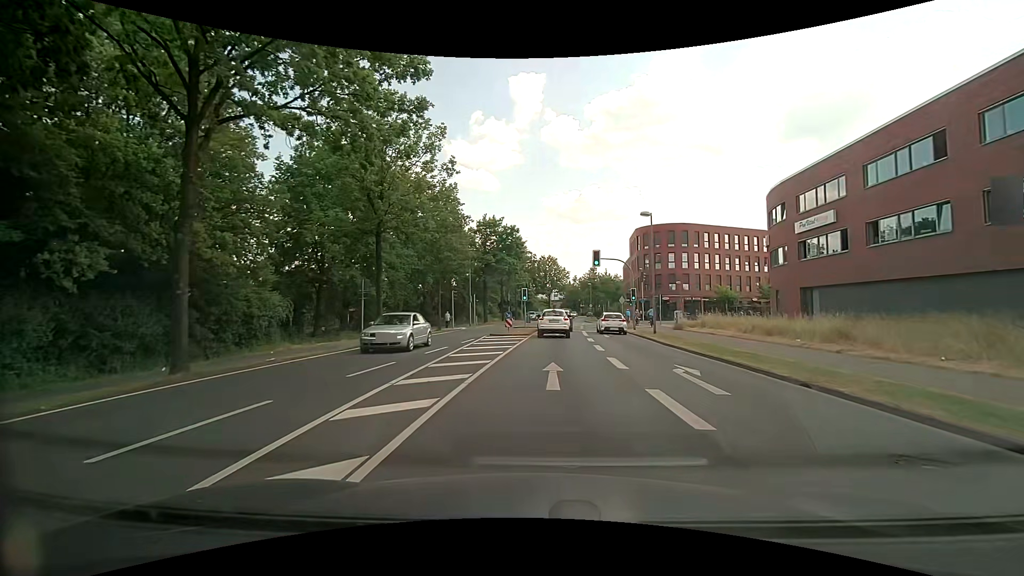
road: tertiary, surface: asphalt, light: Day
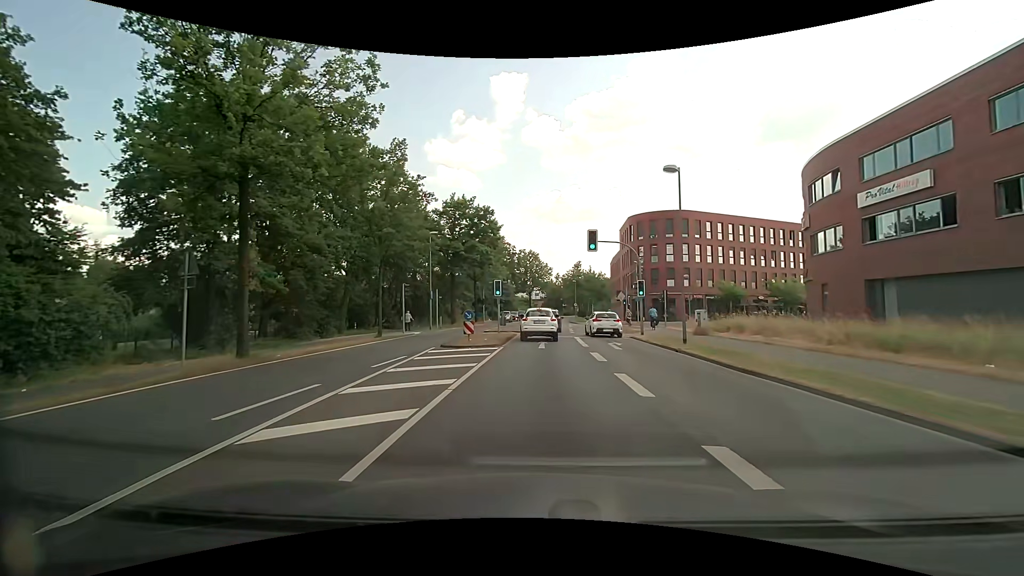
(+0.2, +10.2) m; +3°
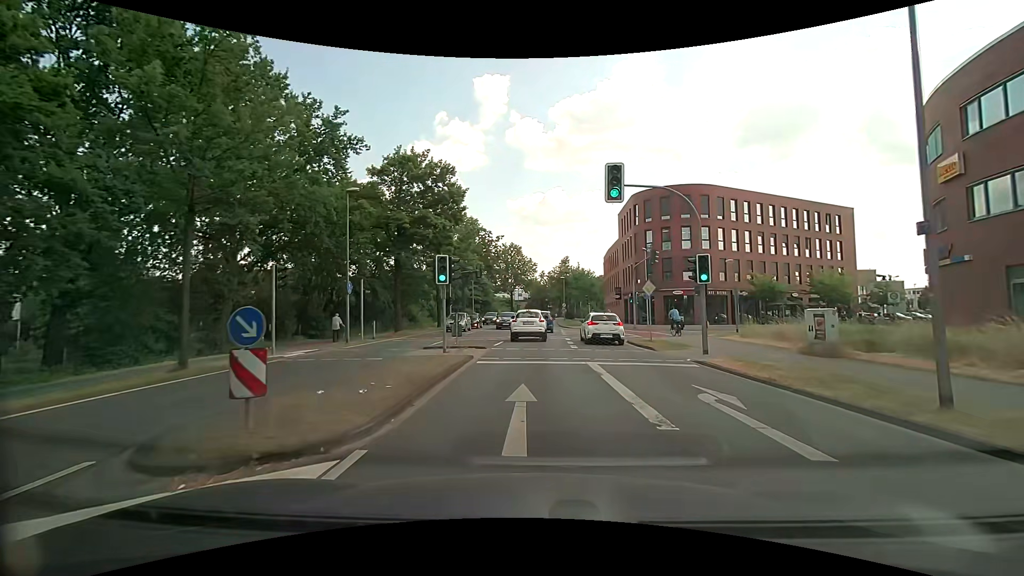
(+0.1, +14.4) m; +1°
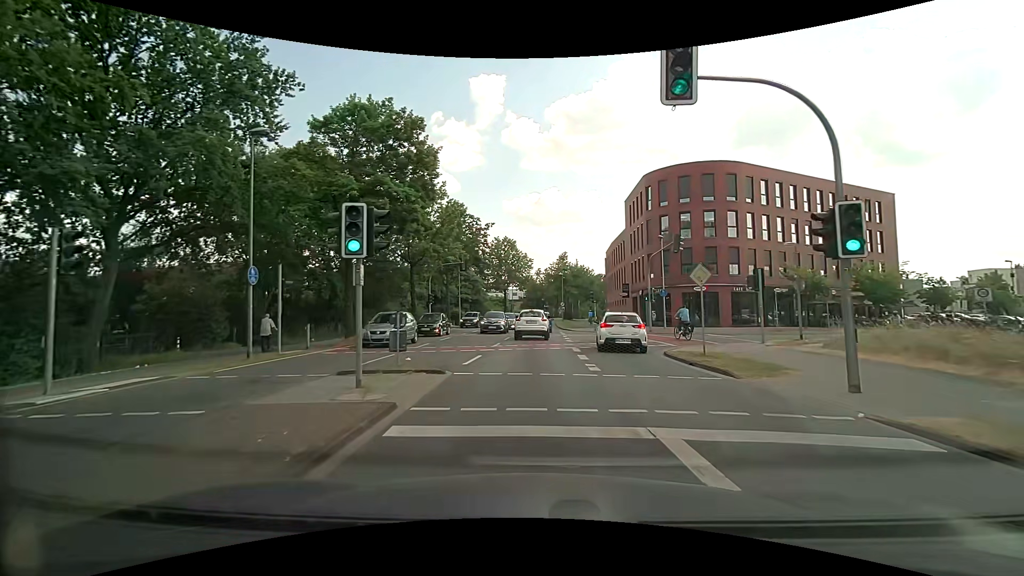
(0.0, +8.2) m; 0°
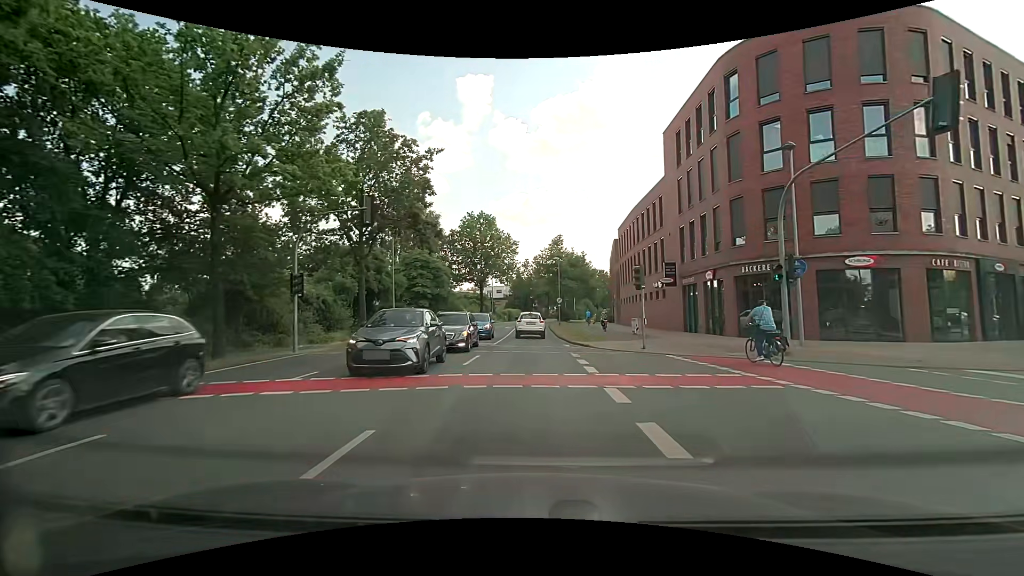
(+0.4, +22.8) m; +2°
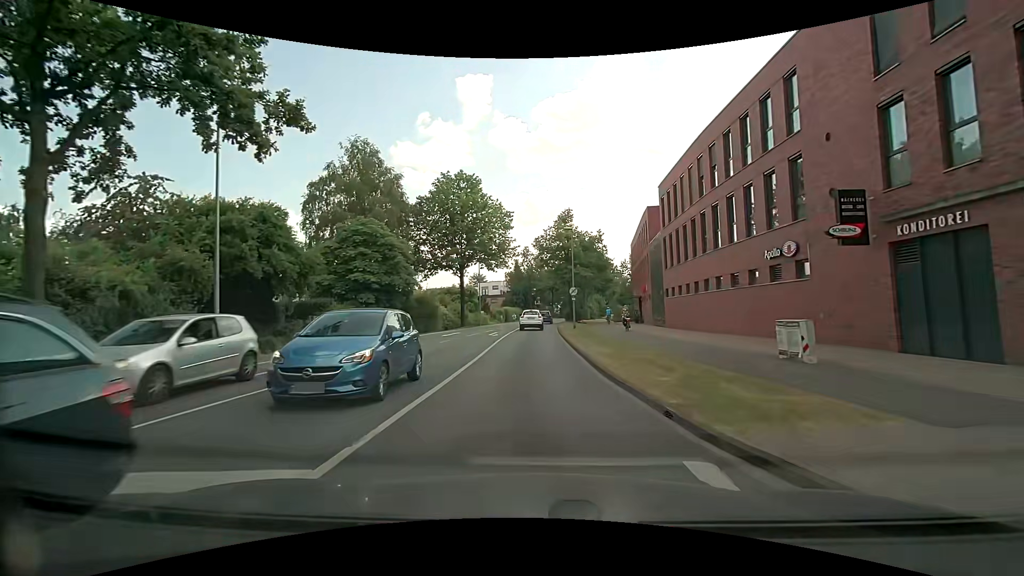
(0.0, +19.1) m; -1°
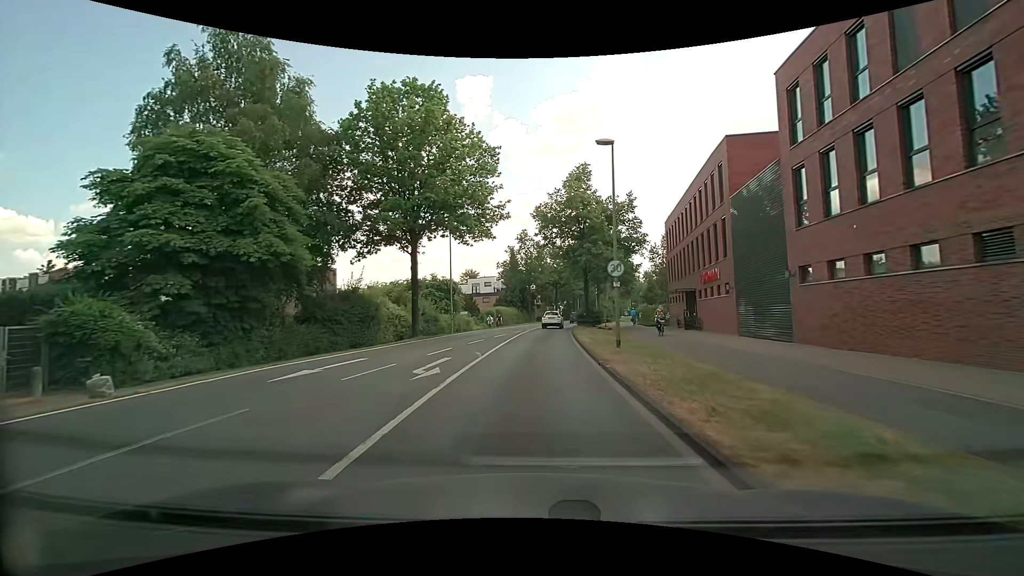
(0.0, +19.5) m; 0°
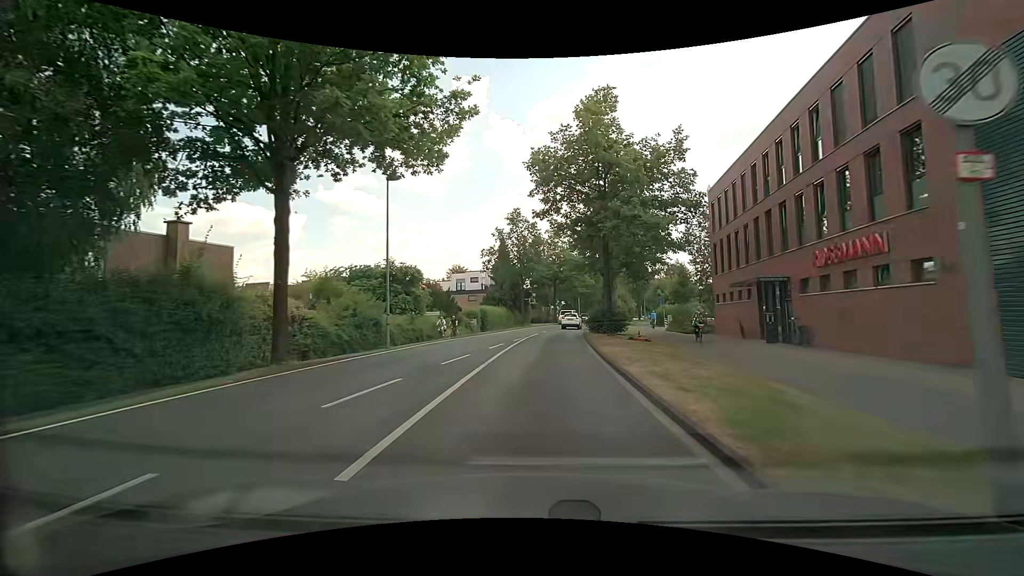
(+0.2, +15.0) m; +2°
(0, +10) (0, +20) (+1, +30) (+2, +40) (+3, +50) (+5, +60) (+7, +70) (+9, +79) (+11, +89) (+14, +99) m
